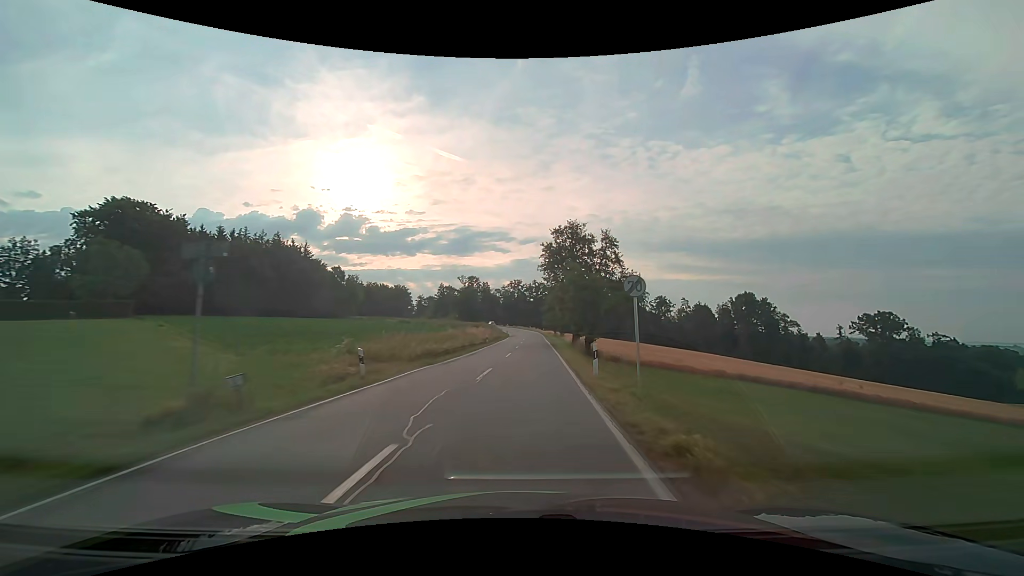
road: secondary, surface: asphalt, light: Day
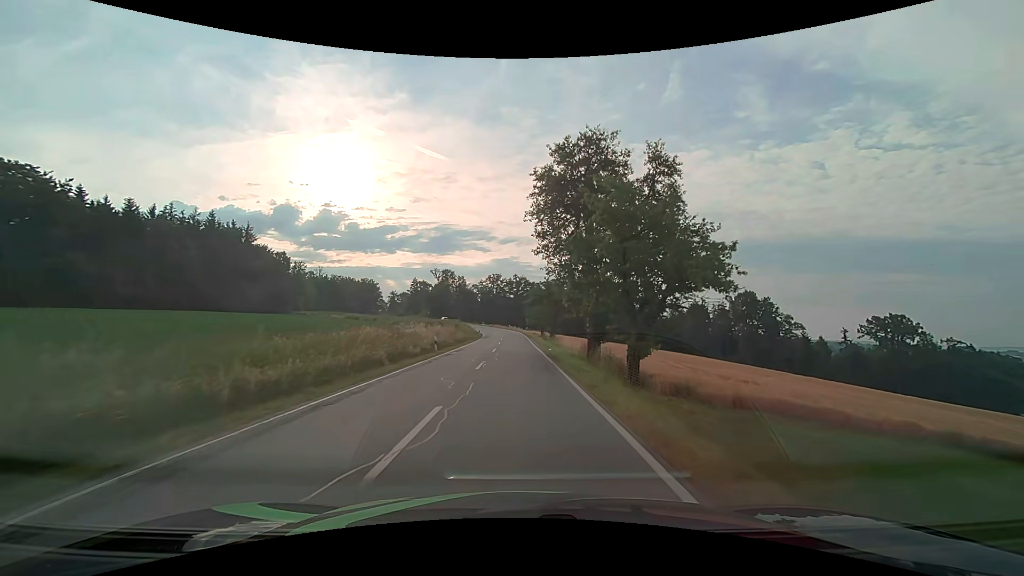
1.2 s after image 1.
(+0.6, +21.2) m; +3°
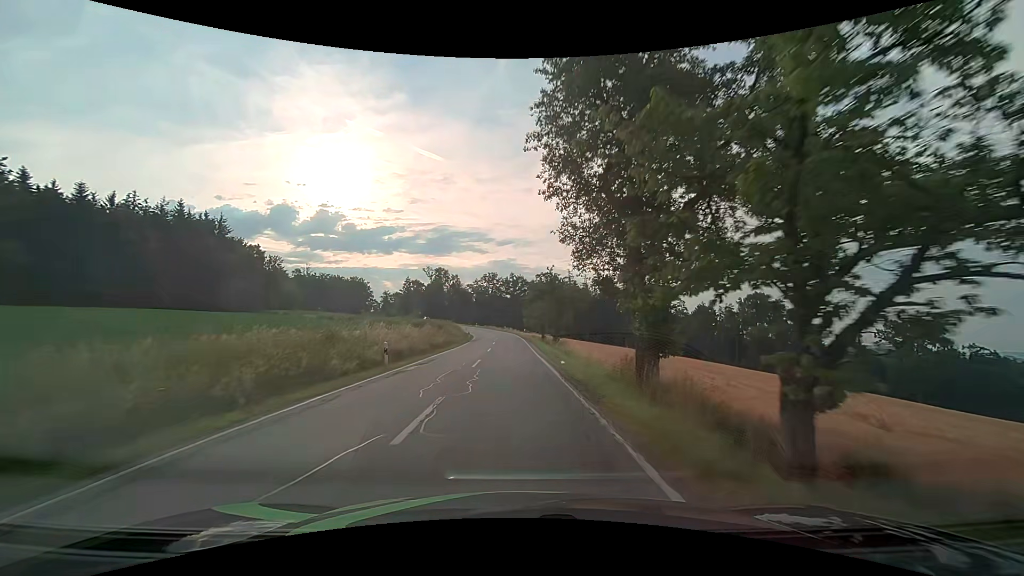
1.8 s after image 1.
(+0.1, +10.7) m; +1°
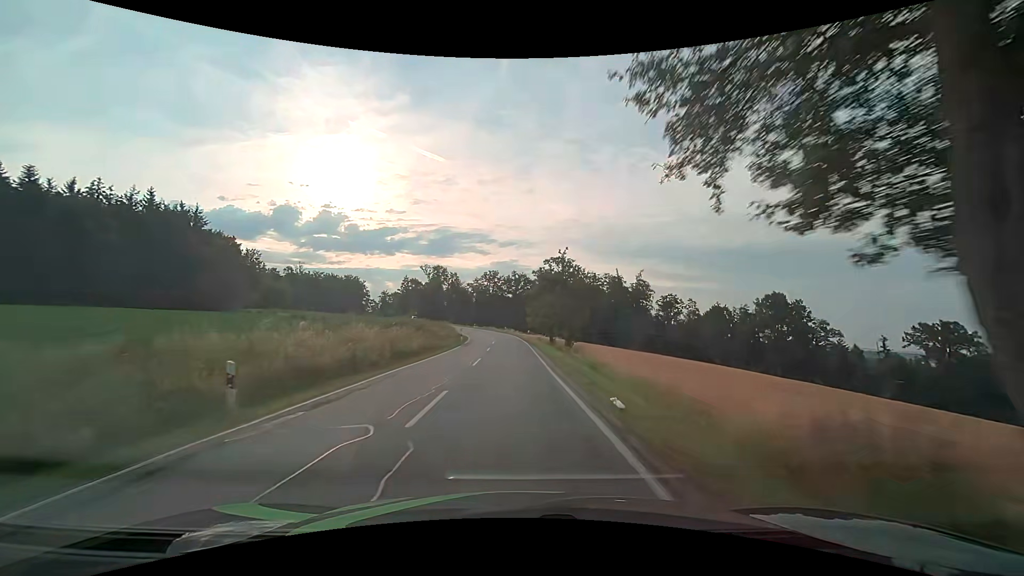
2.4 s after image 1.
(0.0, +10.7) m; 0°
